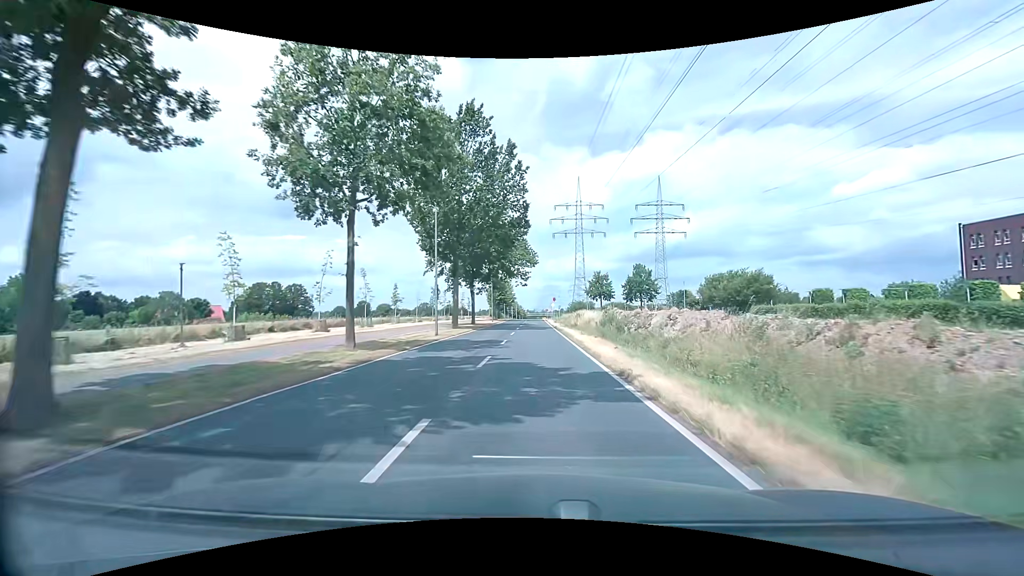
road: secondary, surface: asphalt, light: Day
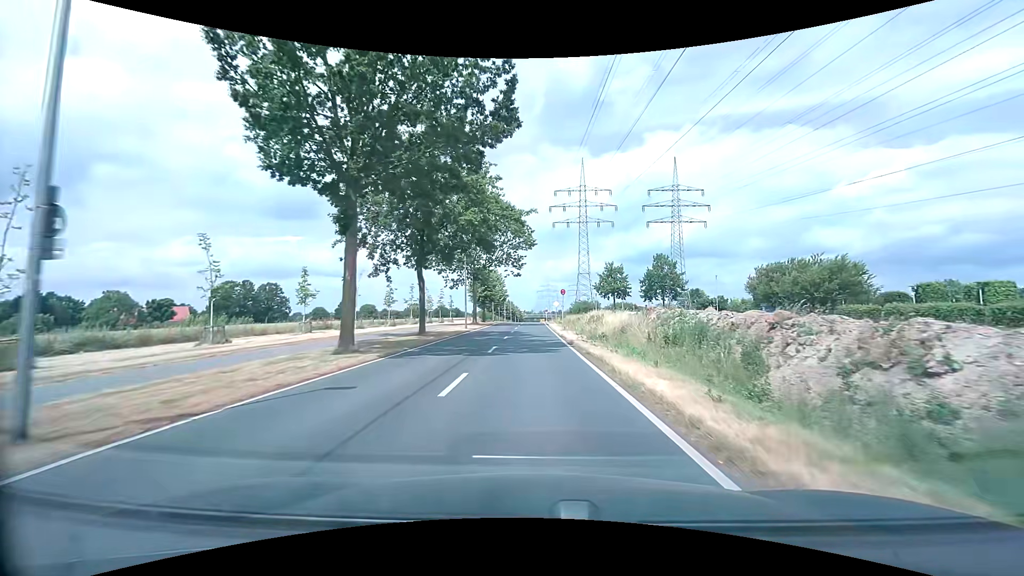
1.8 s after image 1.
(0.0, +21.7) m; 0°
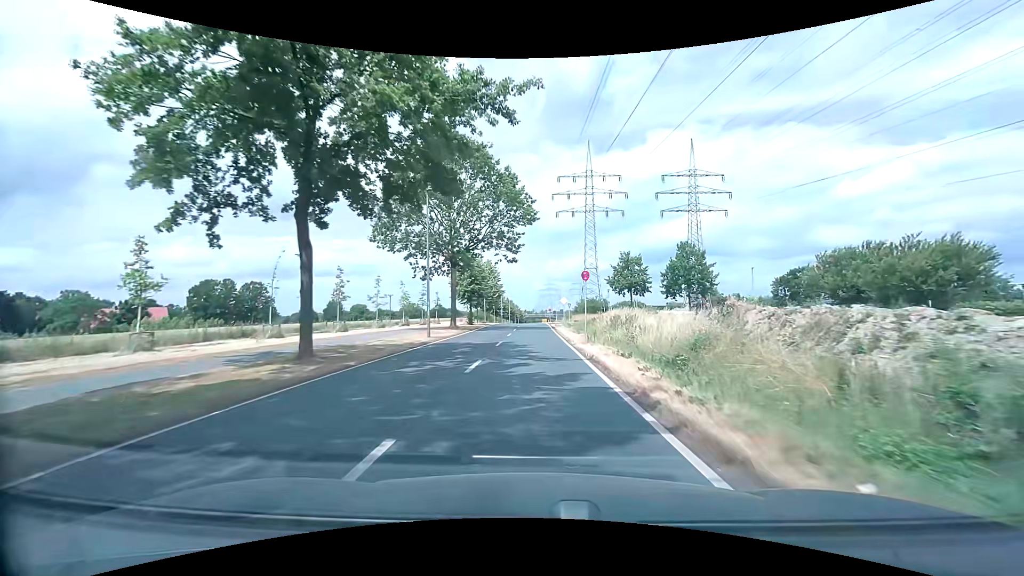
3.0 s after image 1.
(0.0, +14.5) m; 0°
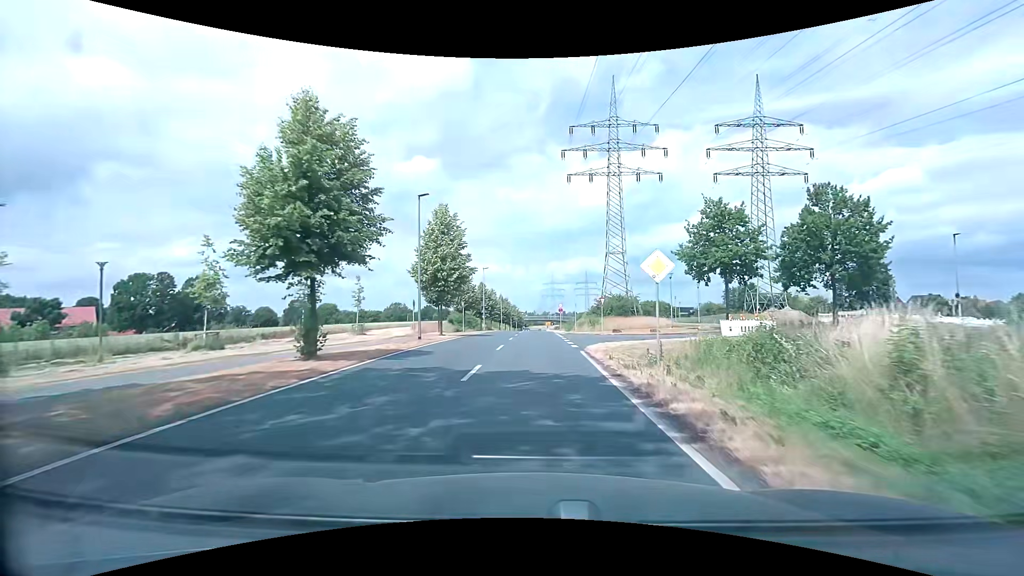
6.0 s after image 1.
(0.0, +36.4) m; 0°
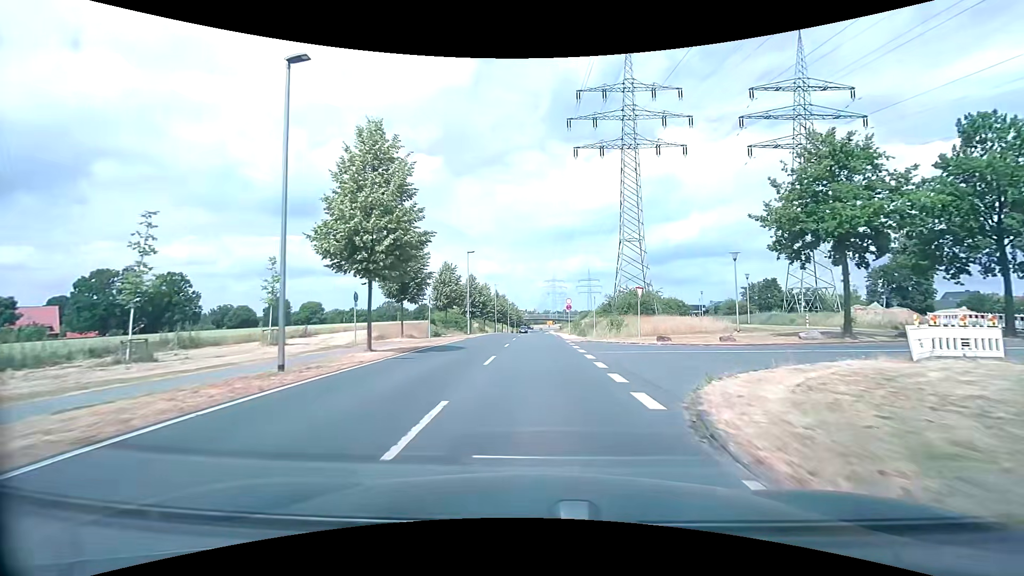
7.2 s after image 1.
(-0.1, +14.4) m; -1°
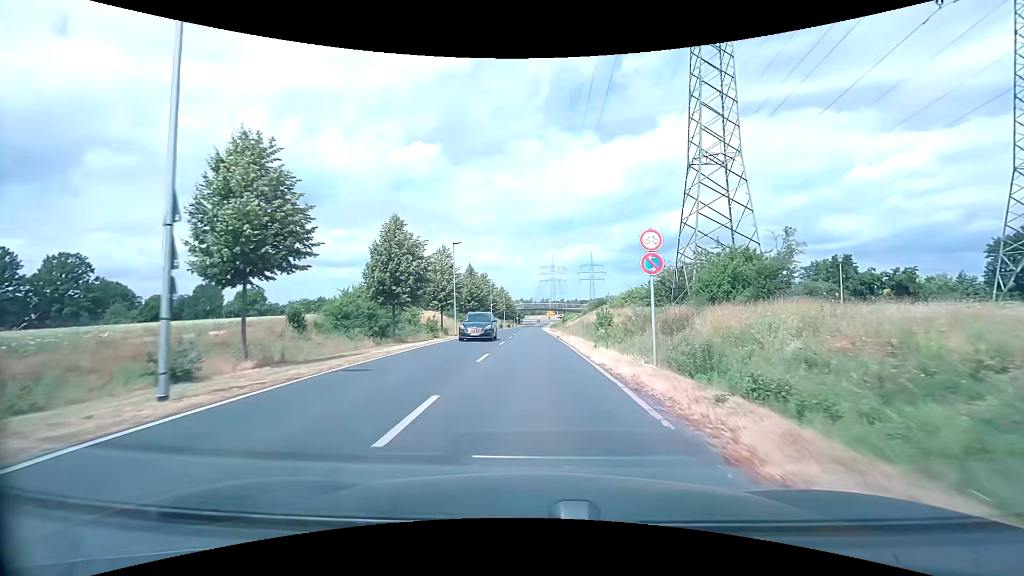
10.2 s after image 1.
(+0.4, +36.5) m; 0°
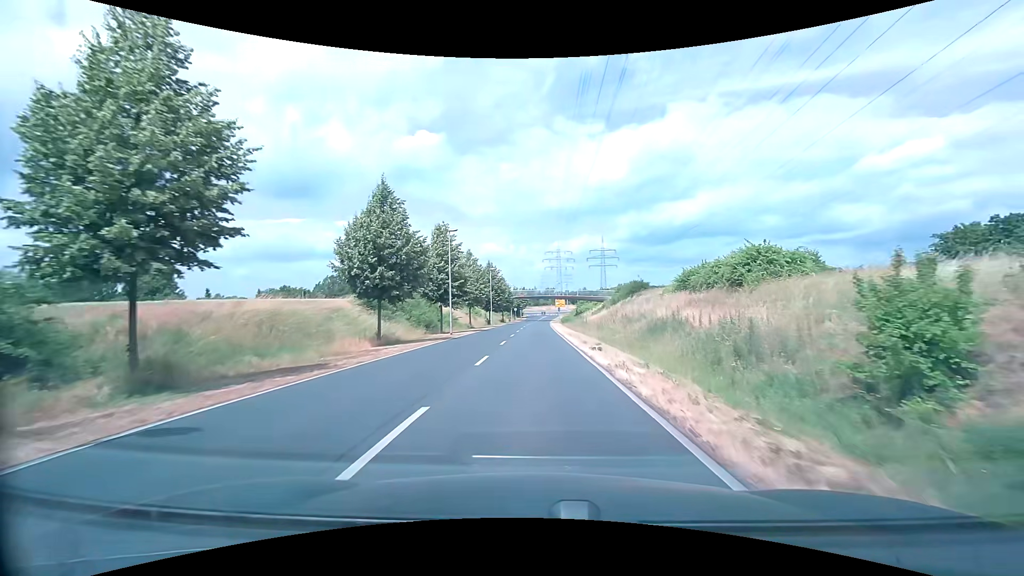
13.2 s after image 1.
(+0.1, +37.9) m; 0°
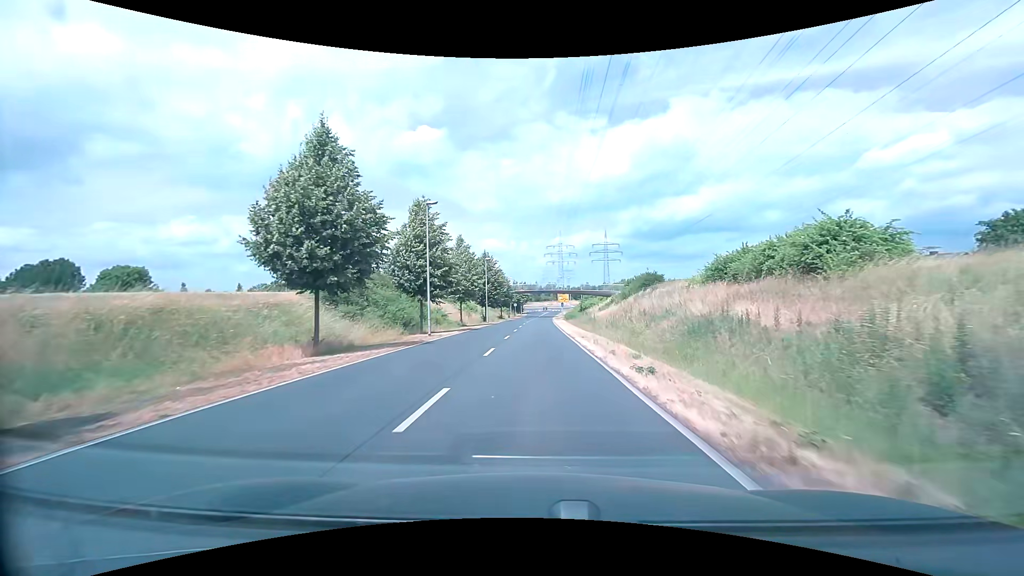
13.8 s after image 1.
(0.0, +7.8) m; 0°
(0, +10) (0, +20) (0, +30) (0, +40) (0, +50) (0, +60) (+1, +70) (+1, +80) (+1, +90) (+2, +100) m
